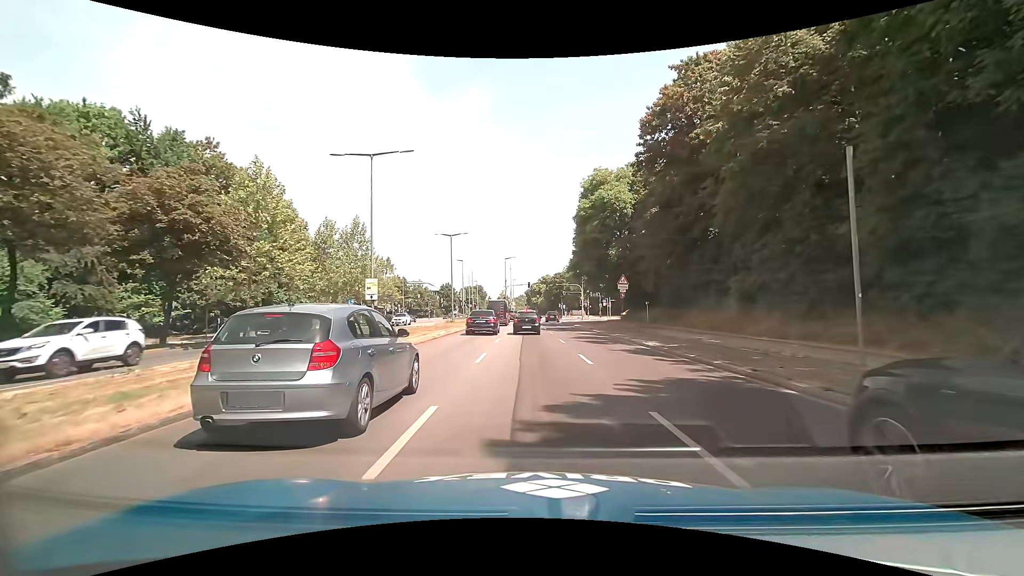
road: primary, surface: asphalt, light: Day
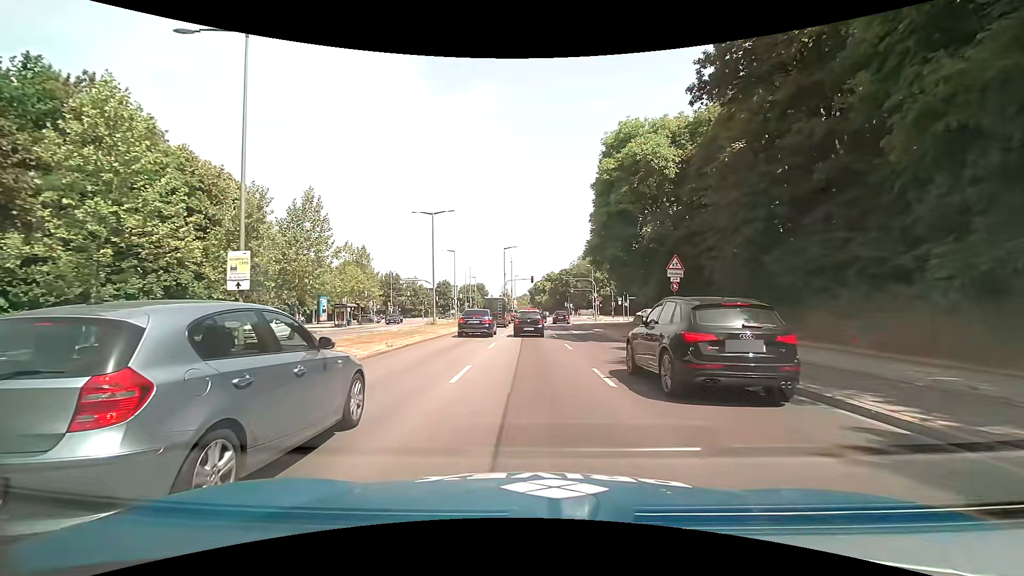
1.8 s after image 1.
(0.0, +12.7) m; 0°
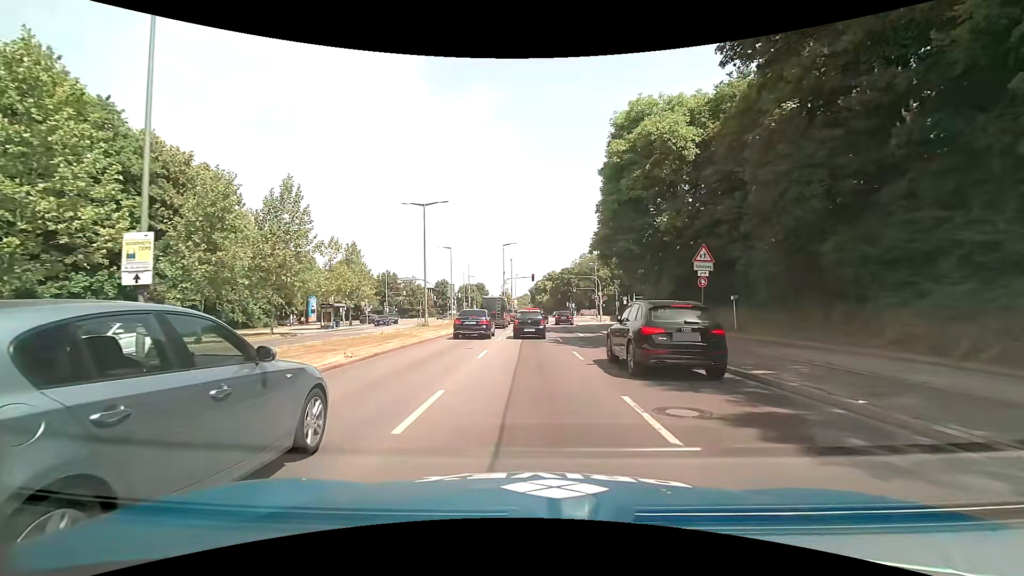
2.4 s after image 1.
(0.0, +3.8) m; 0°
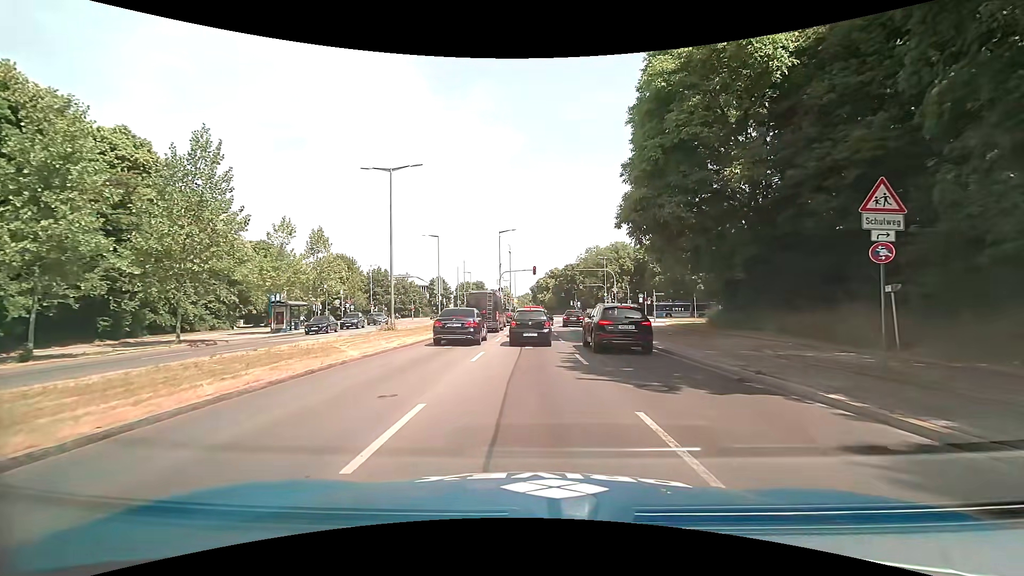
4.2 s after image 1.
(-0.2, +10.2) m; -1°
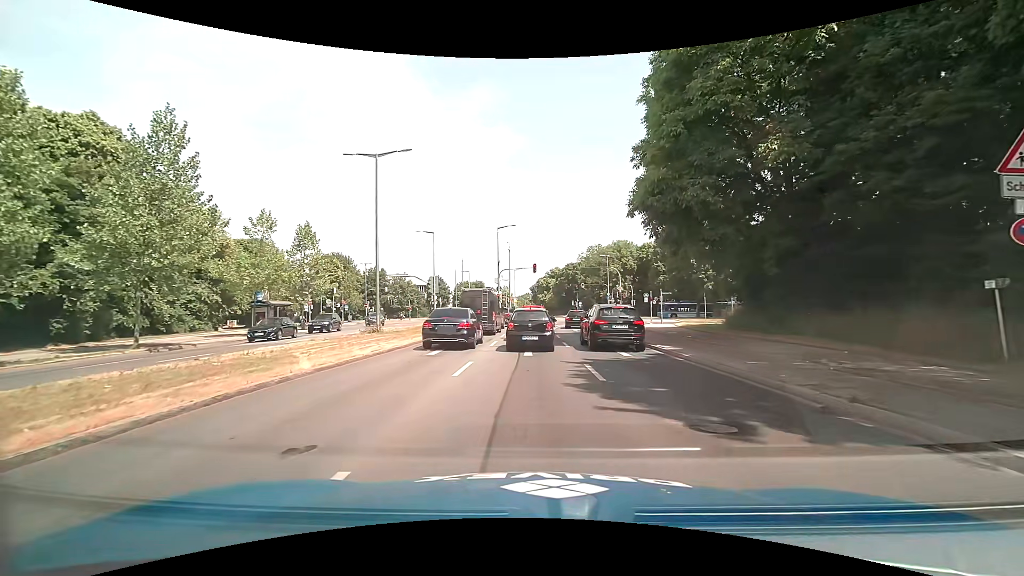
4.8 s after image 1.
(0.0, +2.9) m; +1°
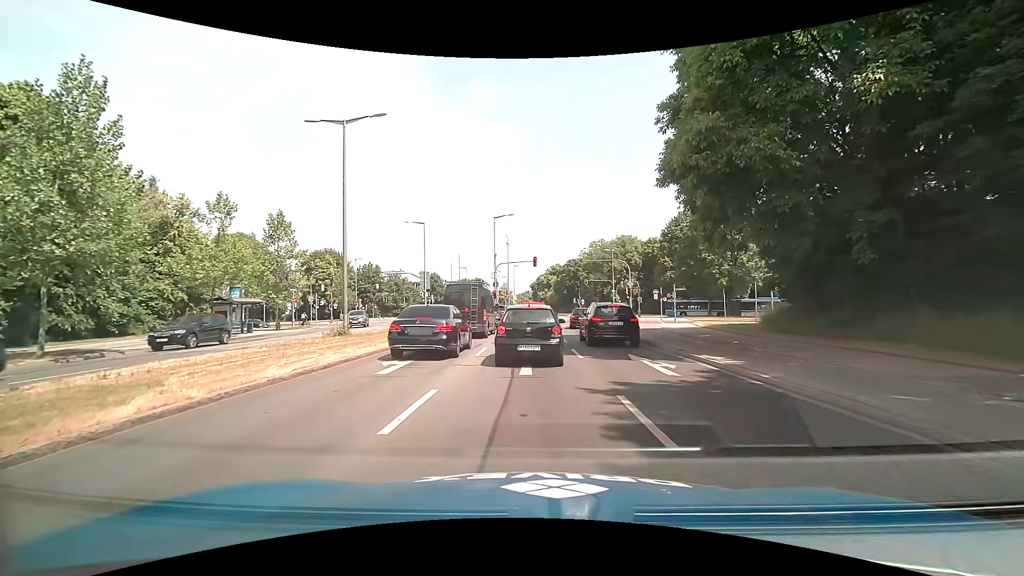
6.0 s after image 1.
(-0.1, +4.8) m; +1°
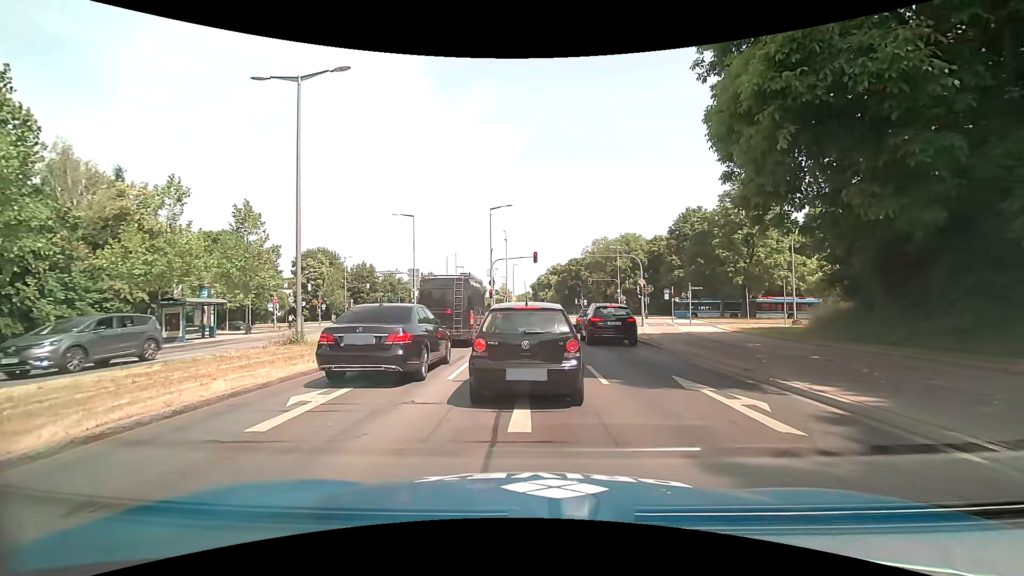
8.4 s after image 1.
(-0.1, +4.4) m; -1°
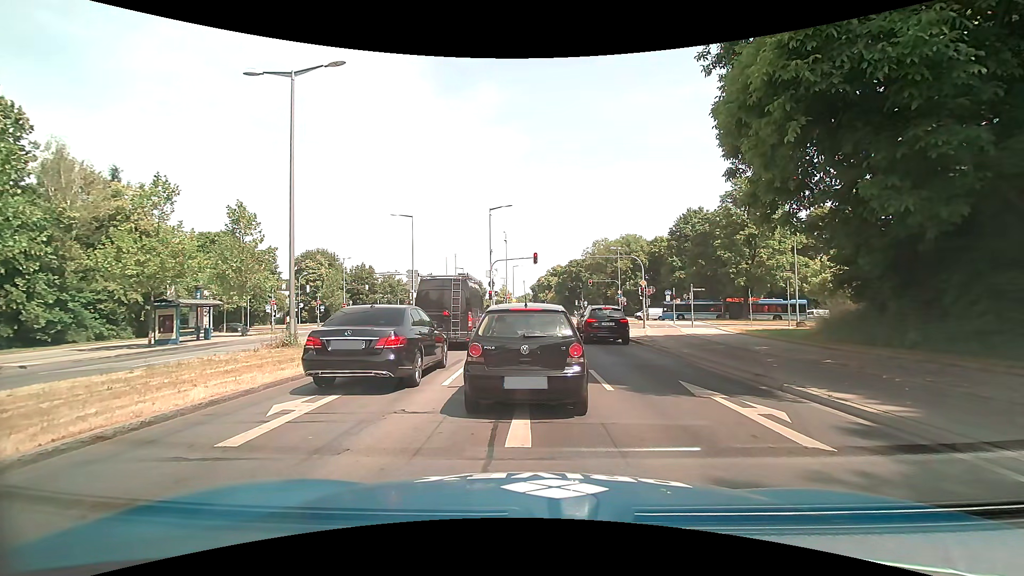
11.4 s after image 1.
(0.0, +0.6) m; 0°
